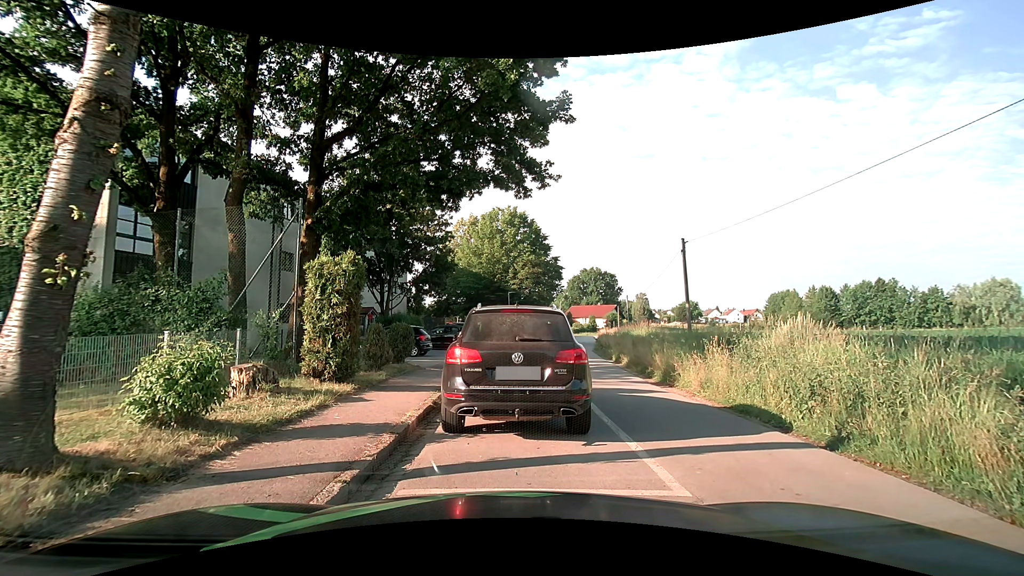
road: residential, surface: asphalt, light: Day
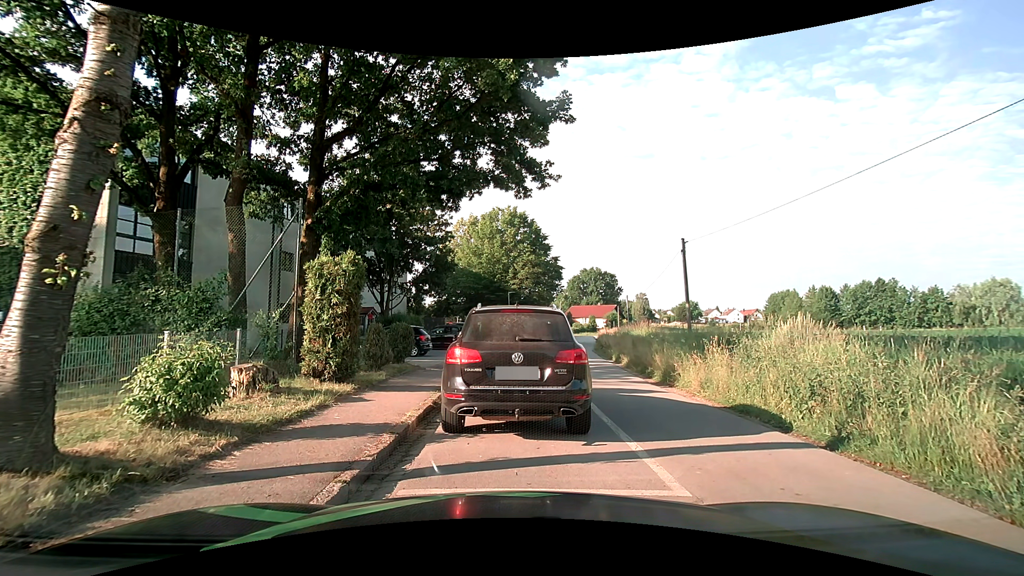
(0.0, 0.0) m; 0°
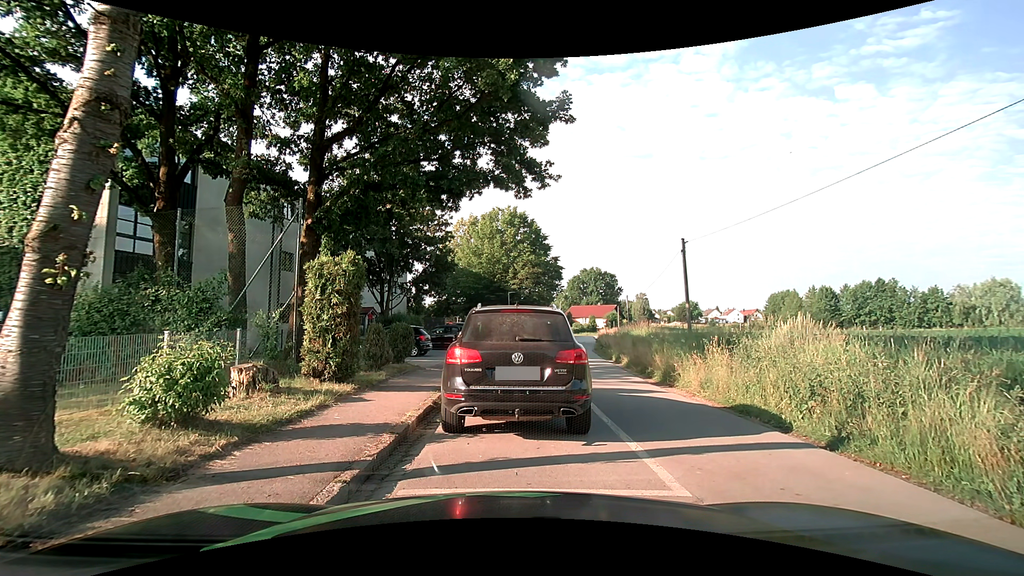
(0.0, 0.0) m; 0°
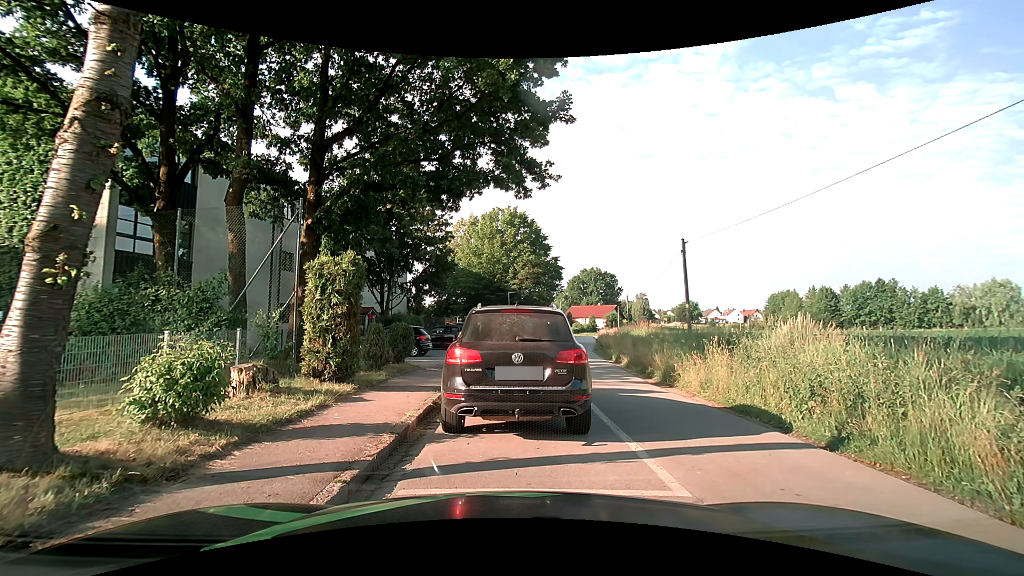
(0.0, 0.0) m; 0°
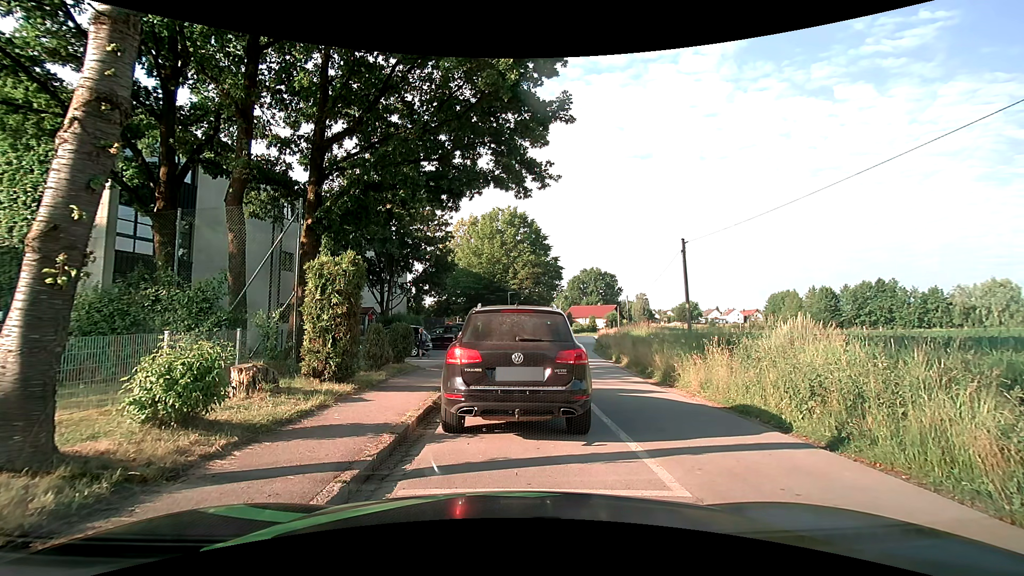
(0.0, 0.0) m; 0°
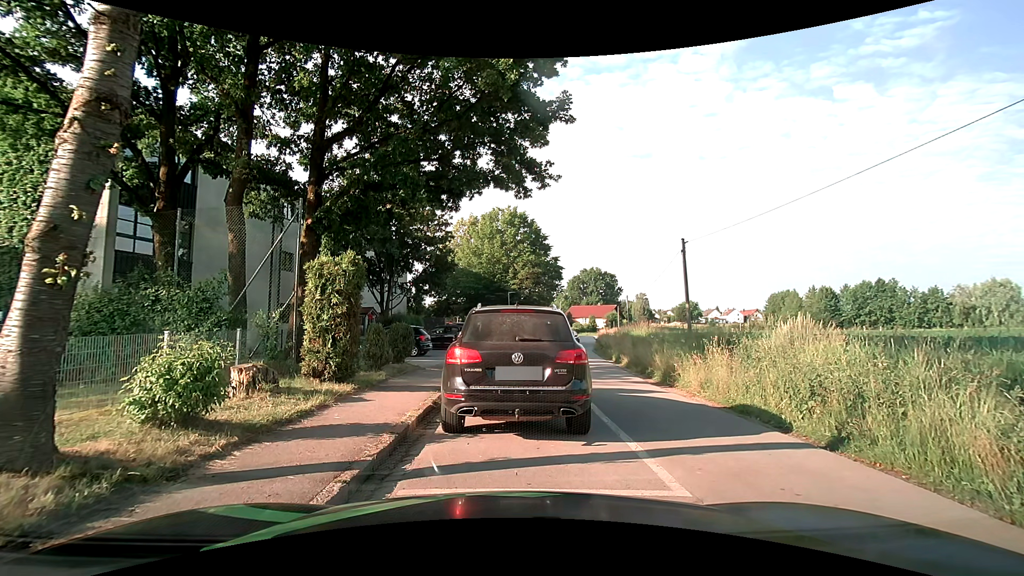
(0.0, 0.0) m; 0°
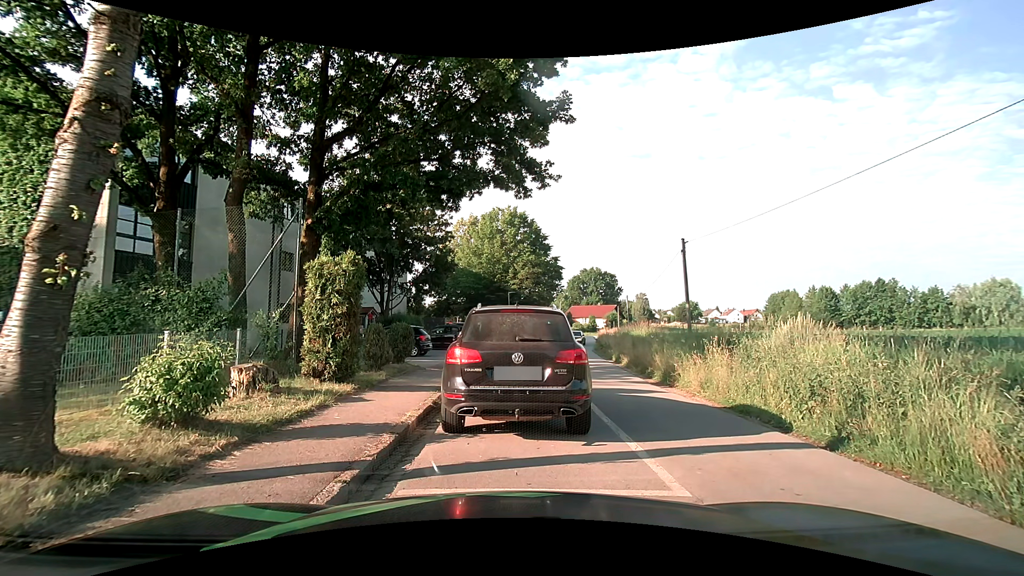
(0.0, 0.0) m; 0°
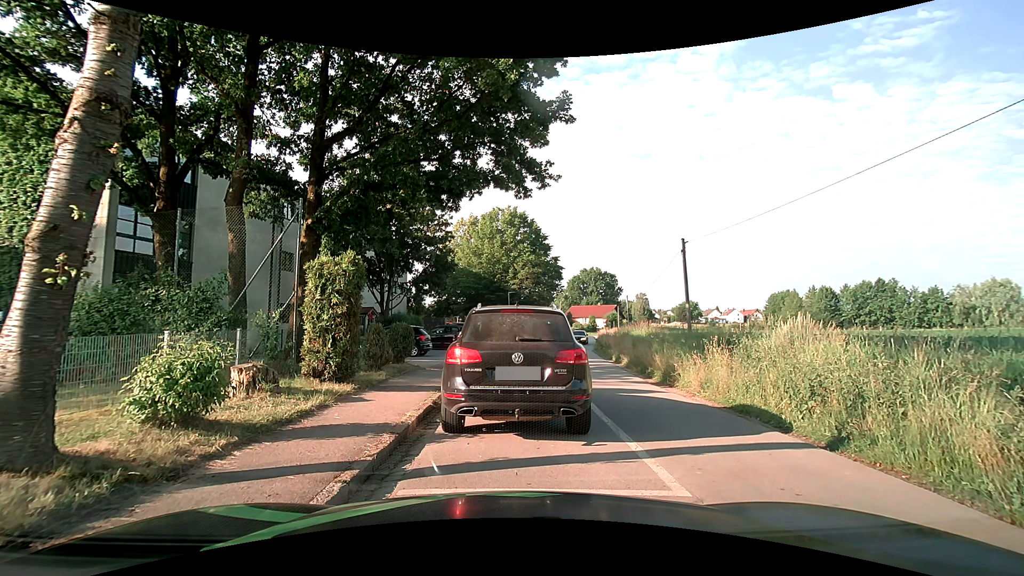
(0.0, 0.0) m; 0°
